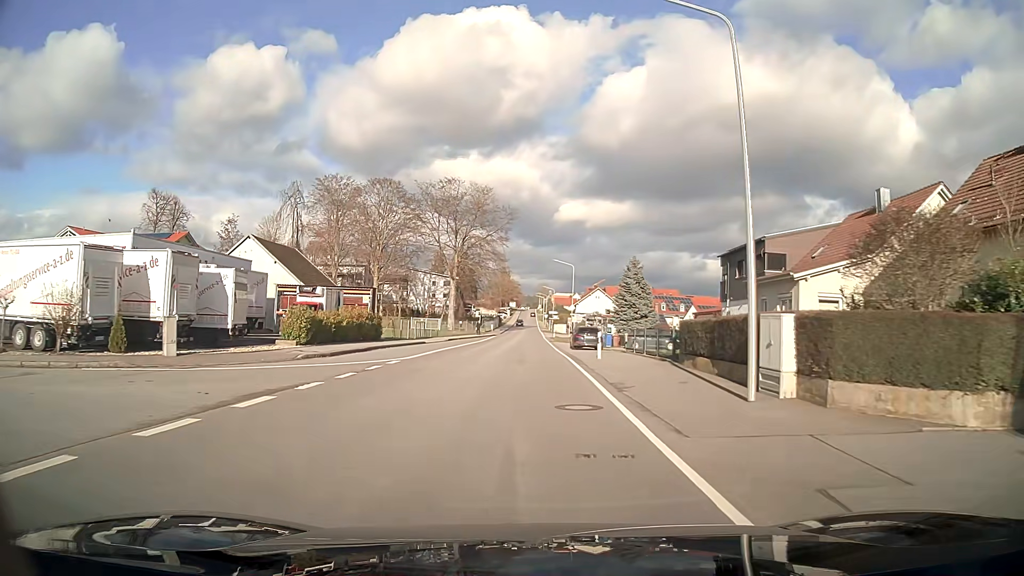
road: tertiary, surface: asphalt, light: Day
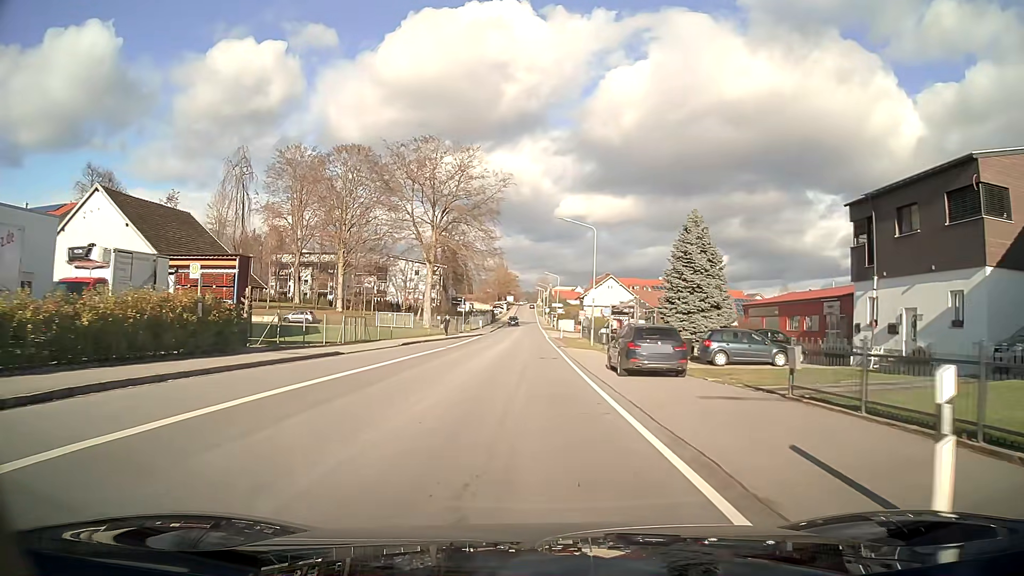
(0.0, +22.9) m; 0°
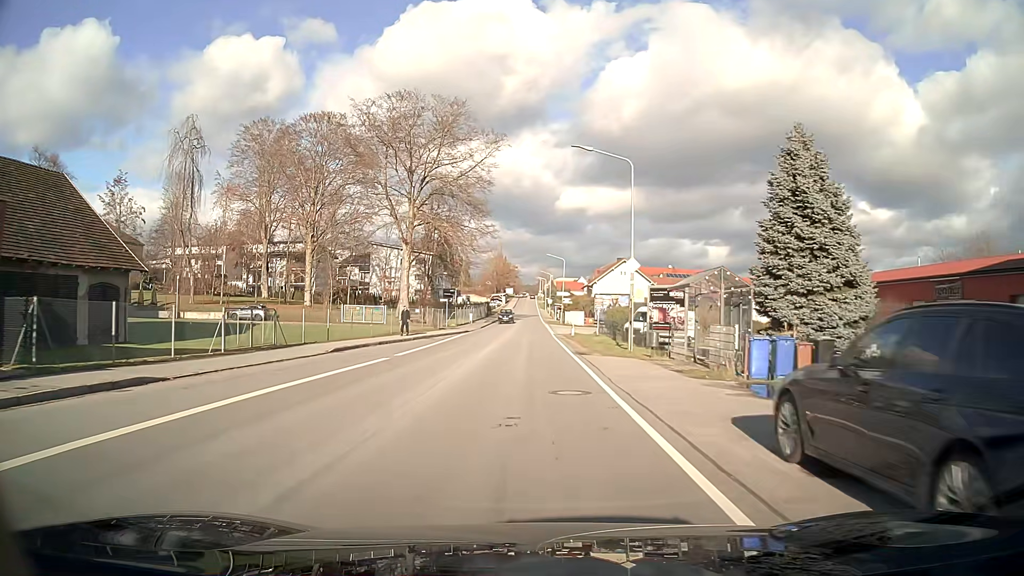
(0.0, +15.4) m; 0°
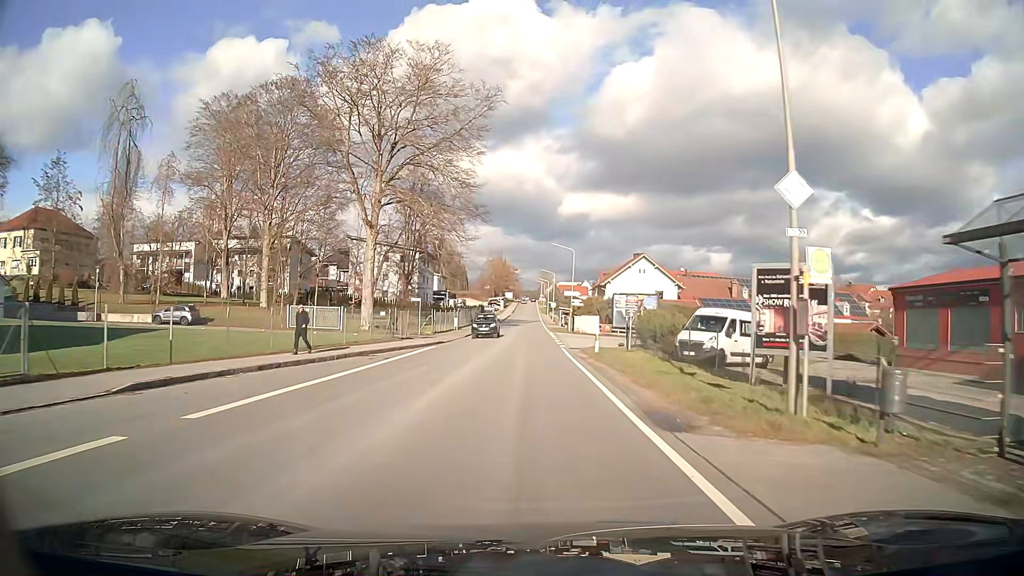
(0.0, +15.4) m; 0°
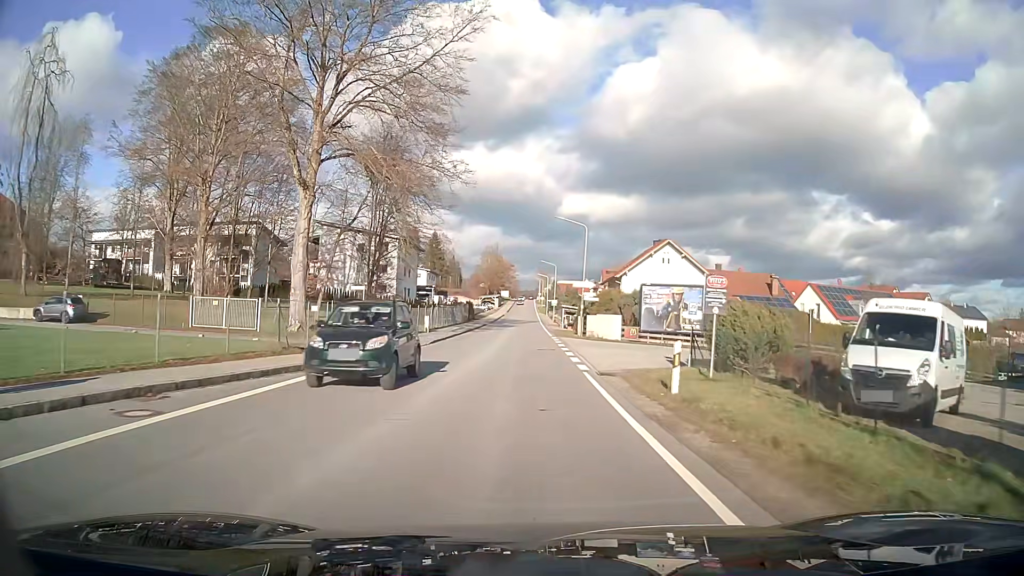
(+0.1, +15.4) m; 0°
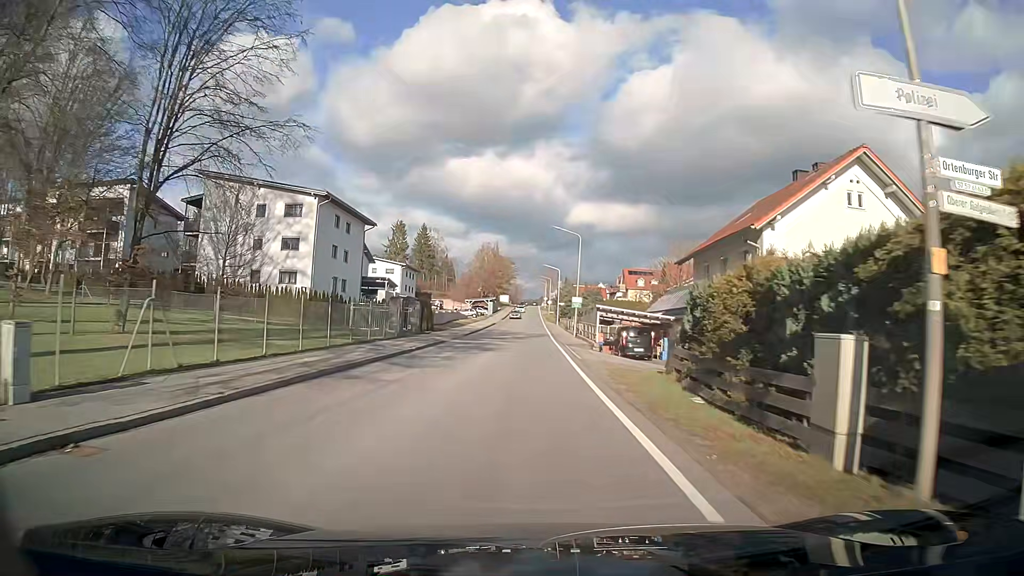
(-0.2, +38.0) m; -1°
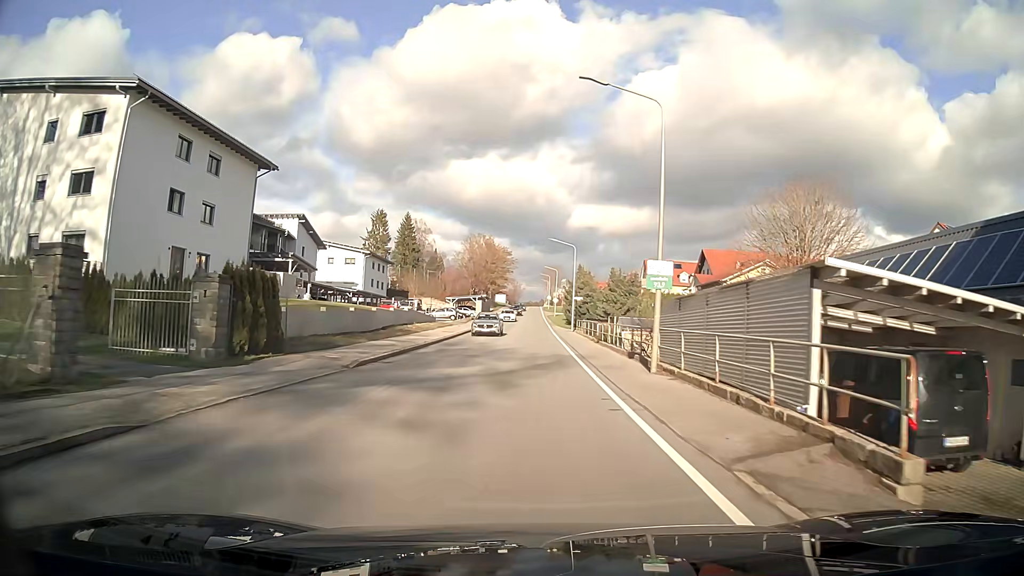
(0.0, +30.1) m; 0°
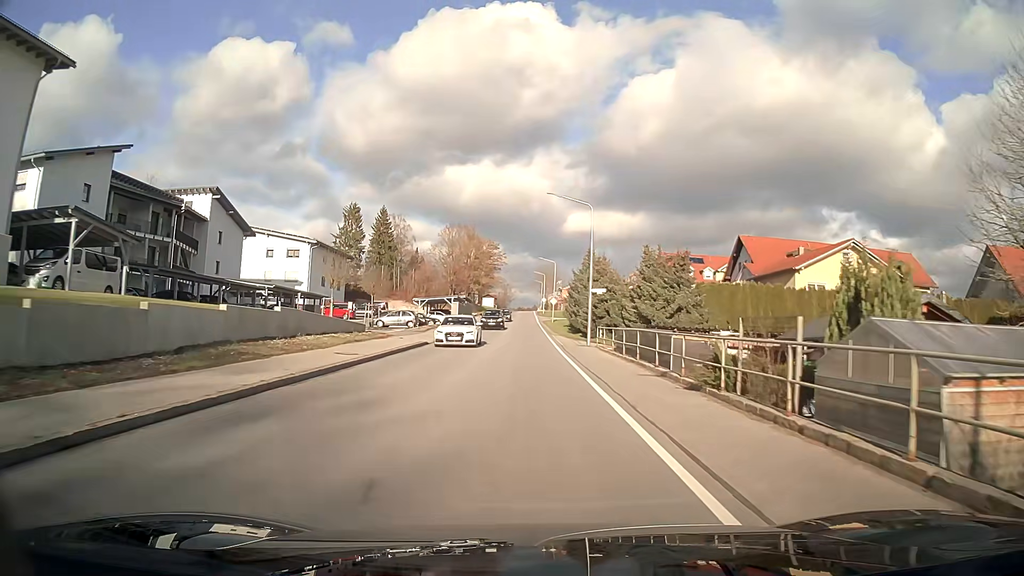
(+0.1, +22.7) m; 0°
(0, +10) (0, +20) (0, +30) (0, +40) (0, +50) (-1, +60) (-1, +70) (-1, +80) (-1, +90) (-1, +100) m
